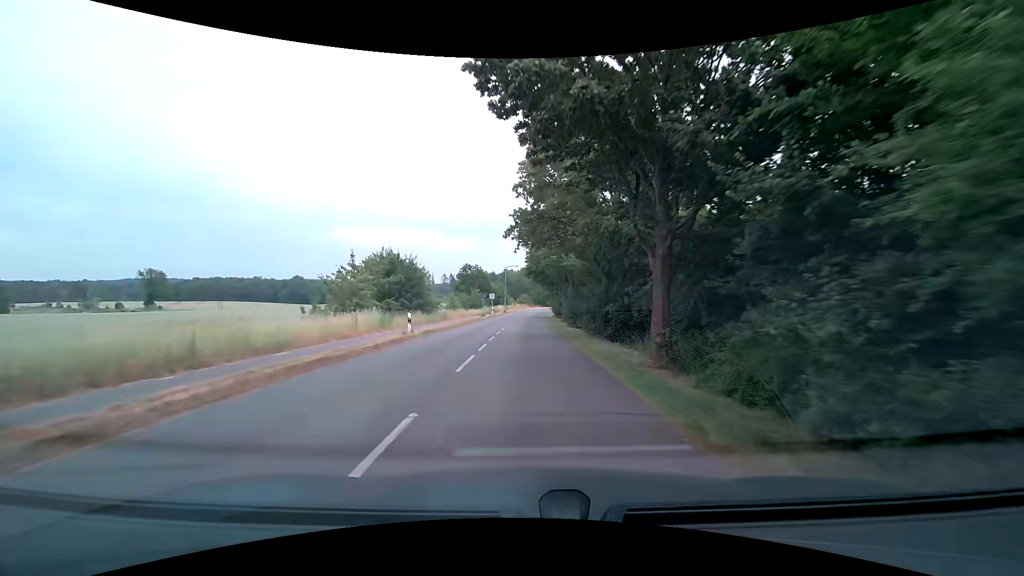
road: residential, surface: asphalt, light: Day
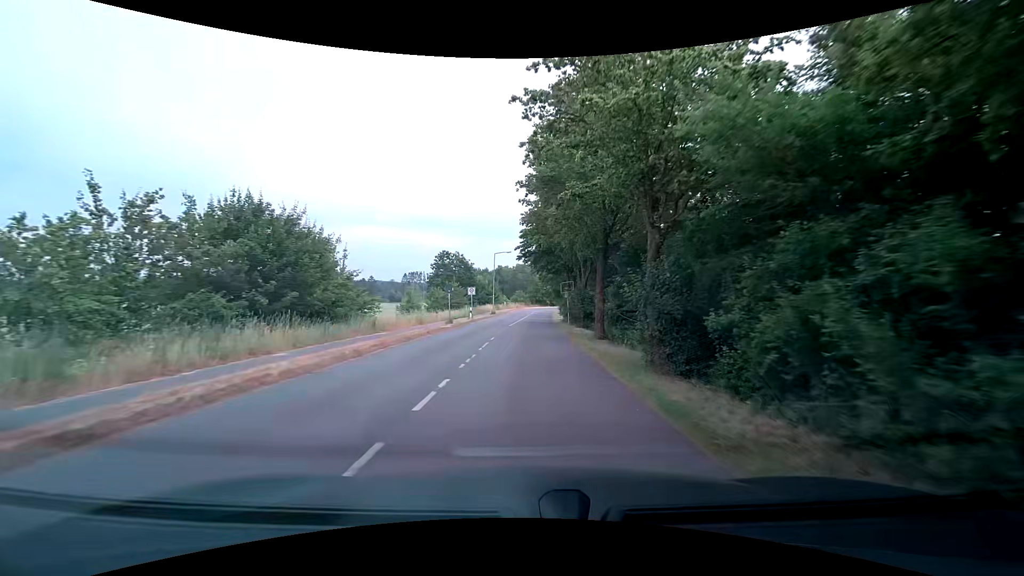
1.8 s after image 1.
(+0.2, +20.5) m; +1°
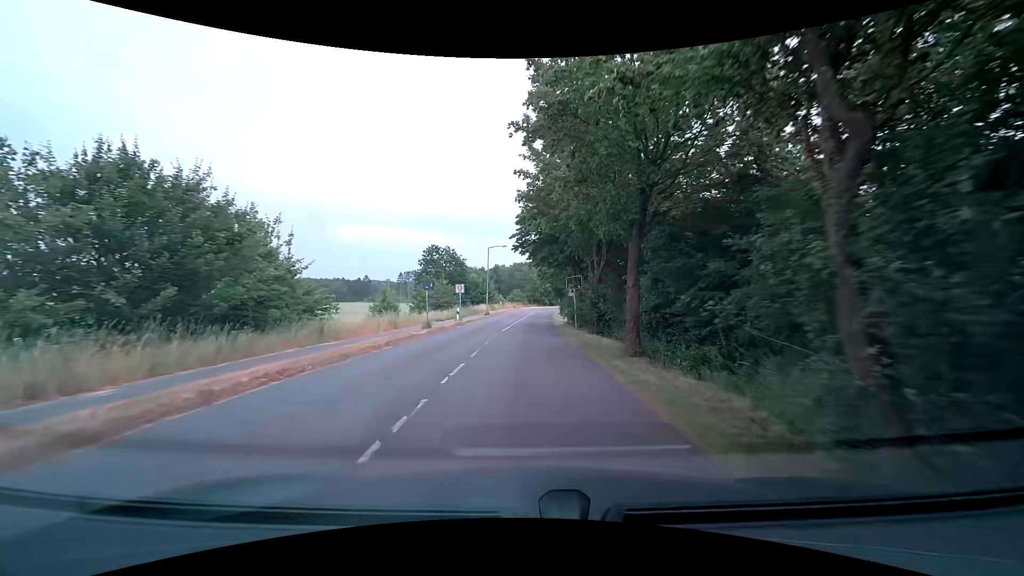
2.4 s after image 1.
(0.0, +6.2) m; 0°
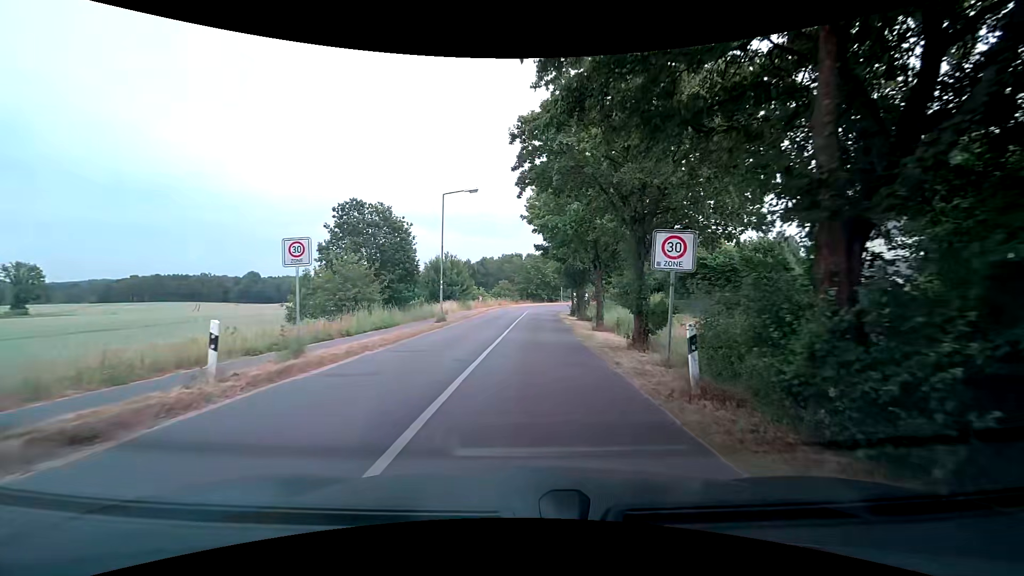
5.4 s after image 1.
(+0.2, +26.0) m; +2°
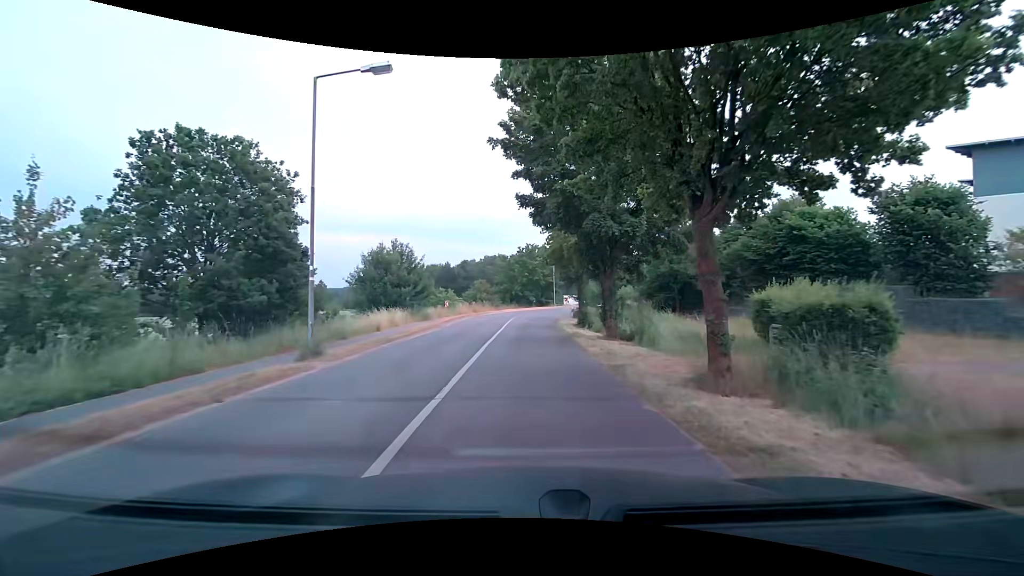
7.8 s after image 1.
(0.0, +16.1) m; 0°
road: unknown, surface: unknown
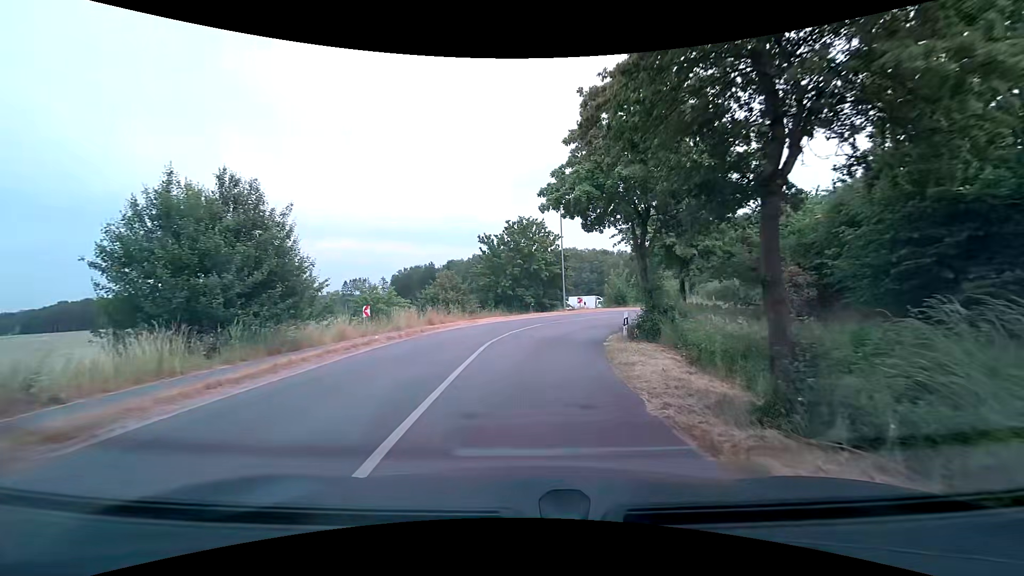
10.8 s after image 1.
(+0.2, +21.8) m; +2°
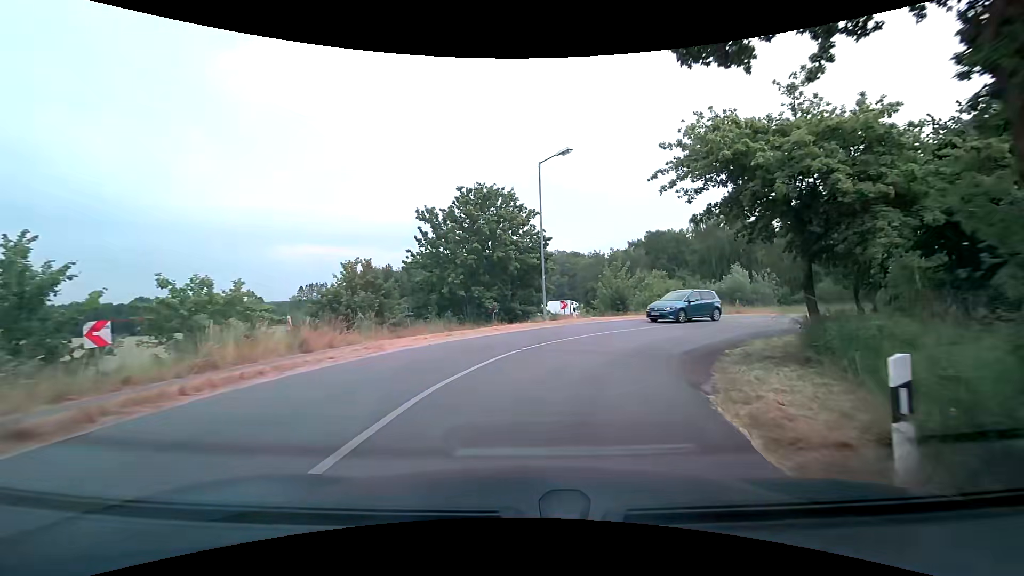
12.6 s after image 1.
(0.0, +13.2) m; +3°
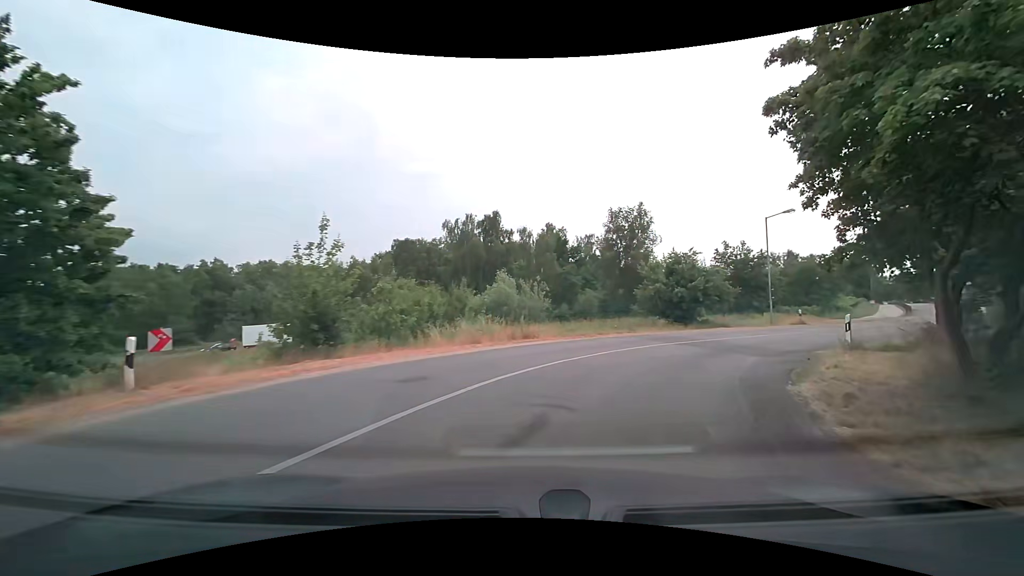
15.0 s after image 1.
(+3.6, +16.2) m; +27°
(+2, +10) (+7, +18) (+15, +25) (+22, +32) (+30, +38) (+37, +44) (+45, +51) (+51, +59) (+57, +67) (+63, +75) m
